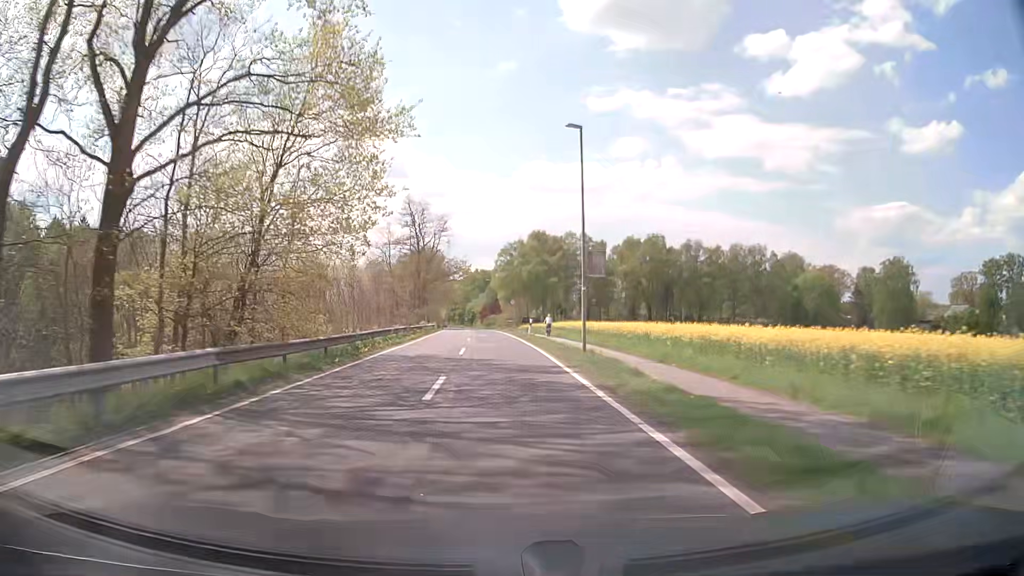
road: tertiary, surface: asphalt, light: Day
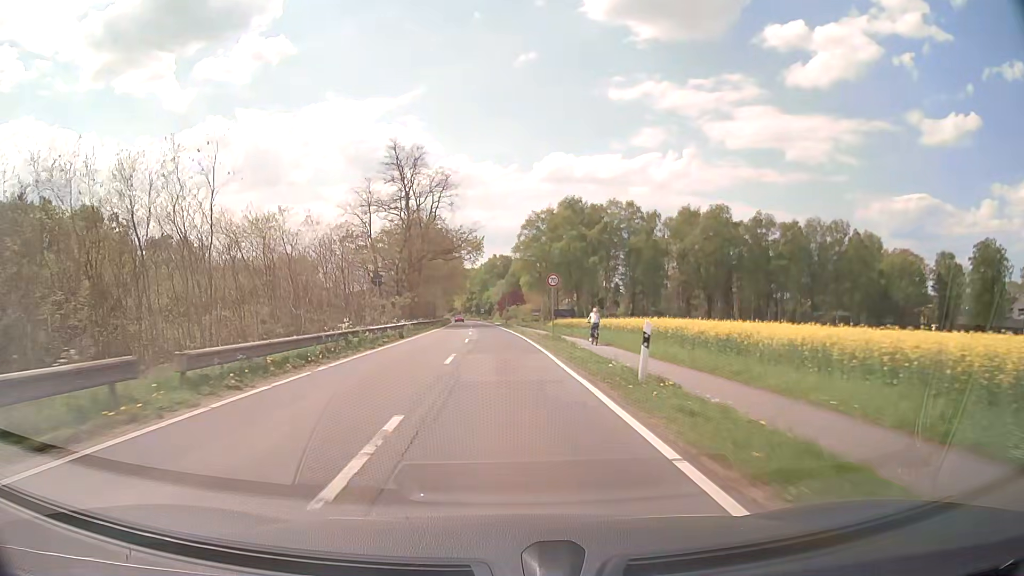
(-0.5, +31.1) m; -2°
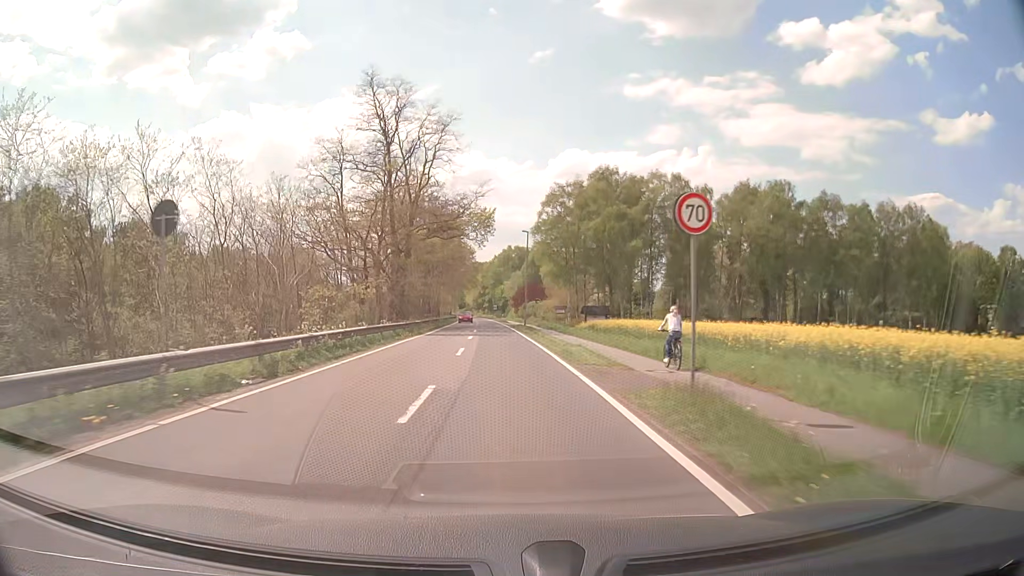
(-0.3, +21.1) m; -1°
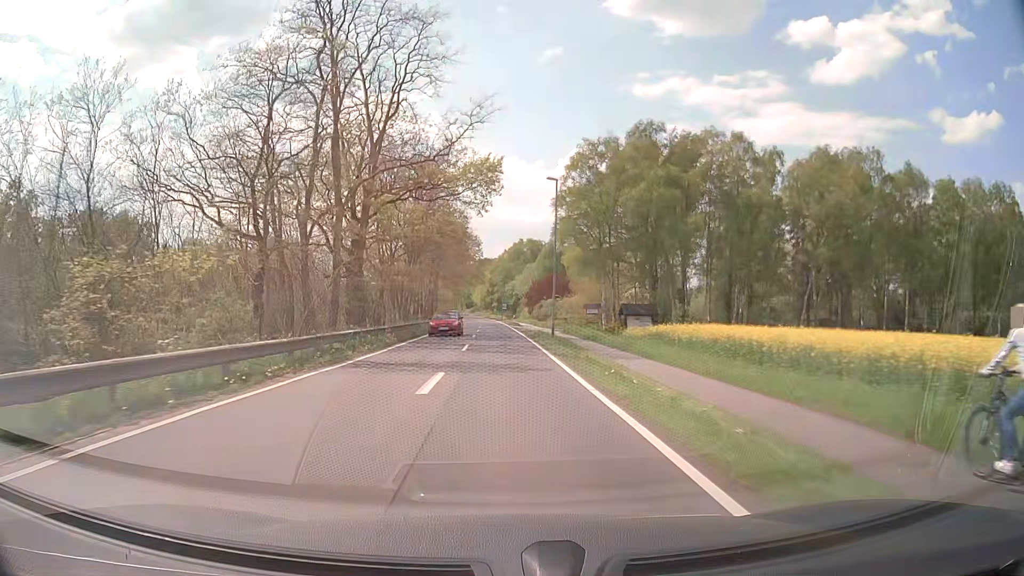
(-0.1, +21.4) m; -1°
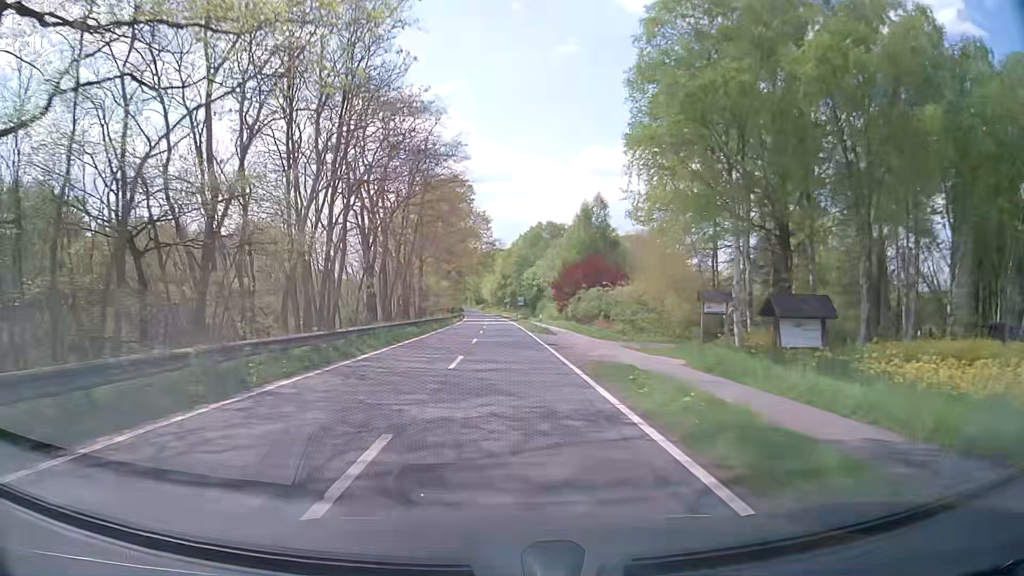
(-0.3, +32.9) m; -1°
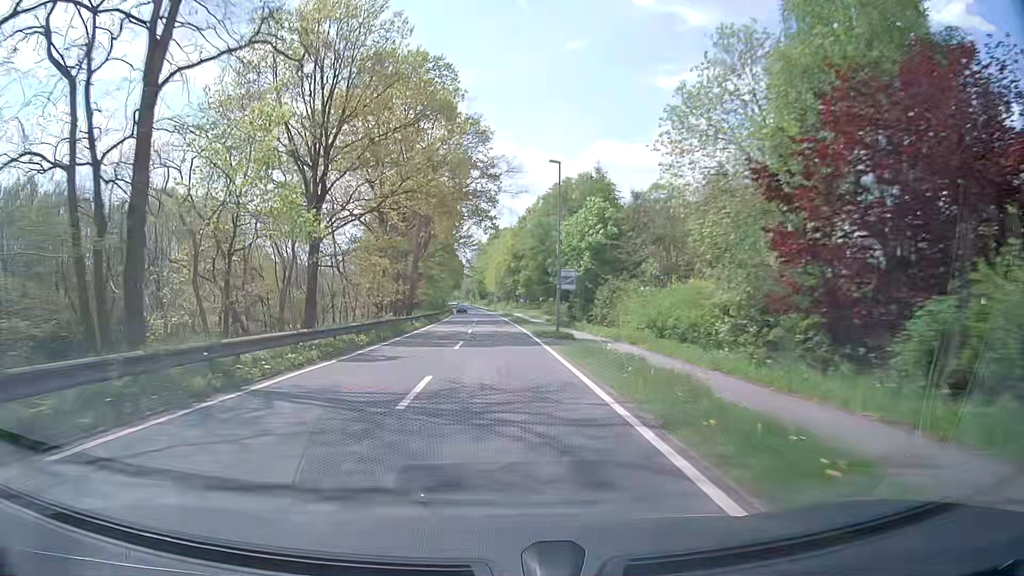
(-0.3, +54.9) m; 0°
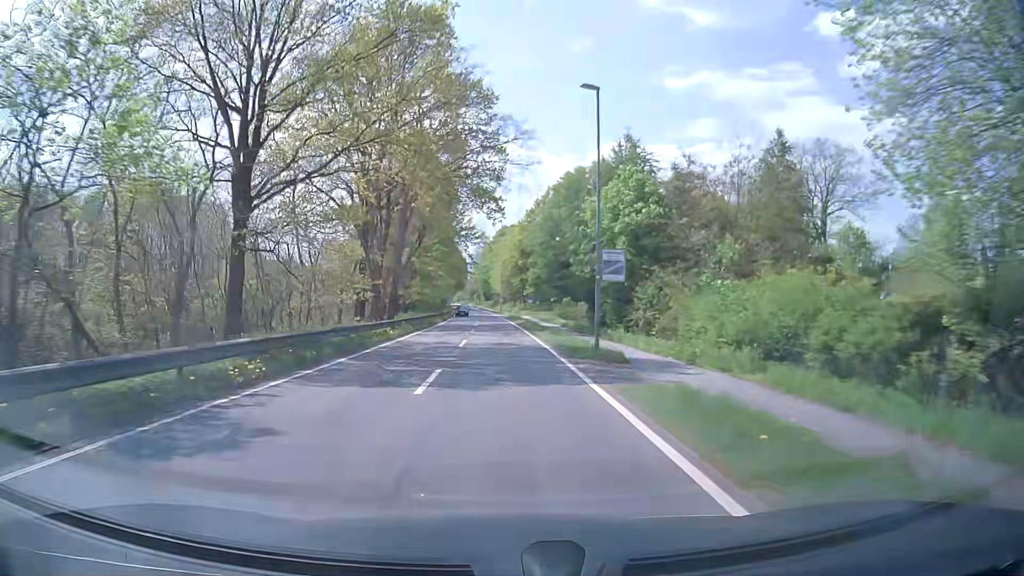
(-0.2, +10.6) m; -1°
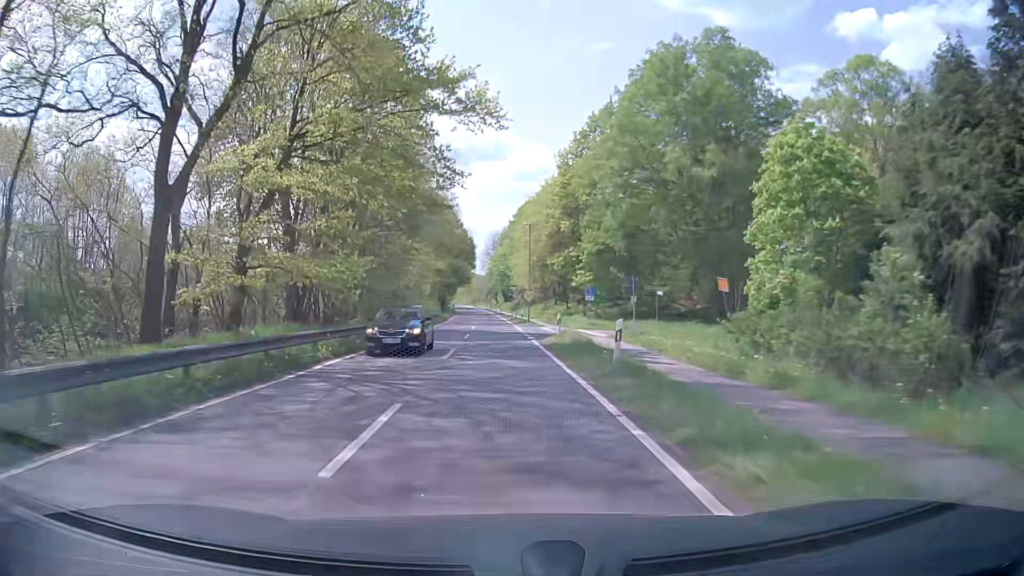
(-0.7, +51.8) m; -1°
(0, +10) (0, +20) (-1, +30) (-1, +40) (-1, +50) (-2, +60) (-2, +70) (-2, +80) (-3, +90) (-4, +100) m
